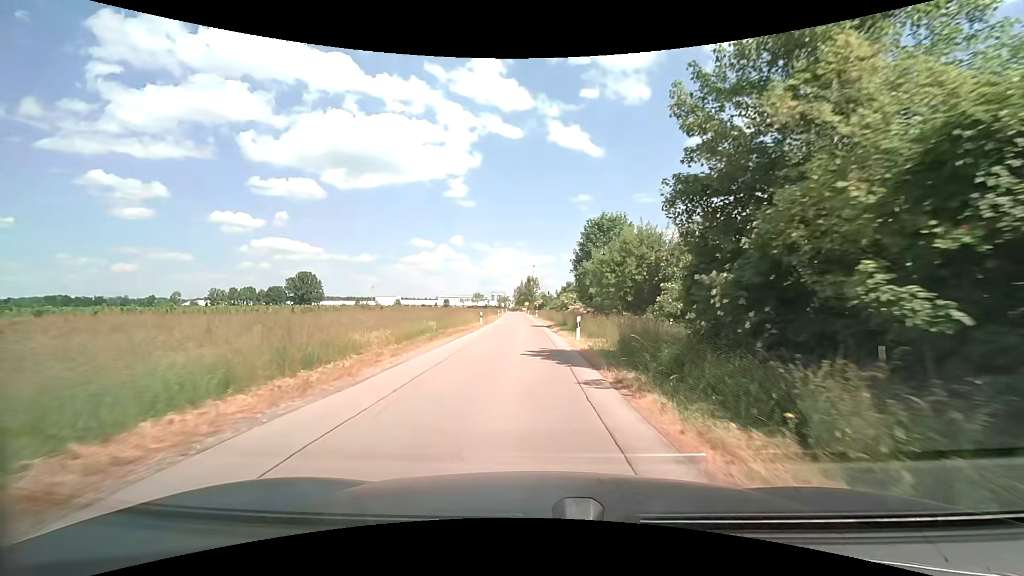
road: unclassified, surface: asphalt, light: Day
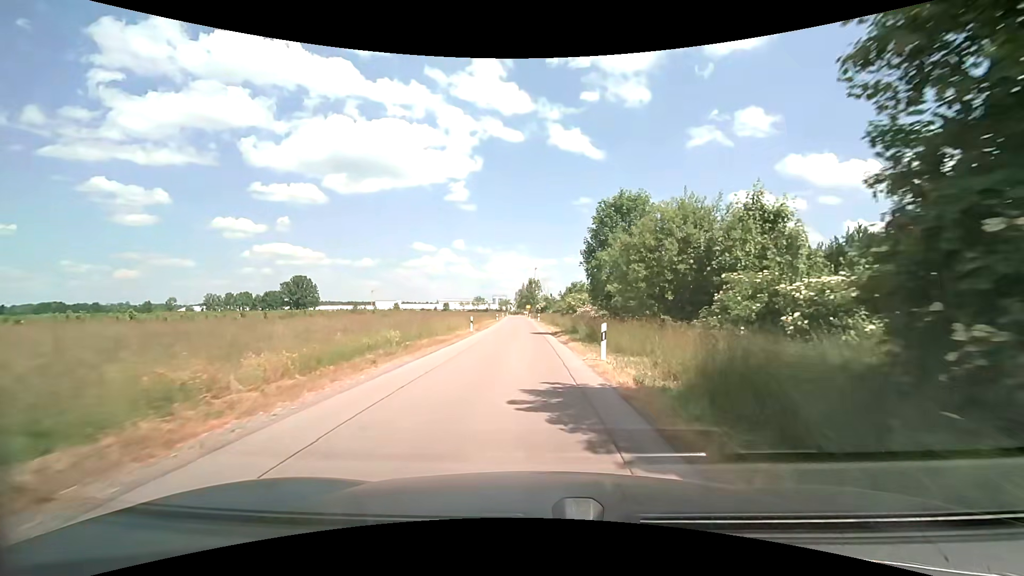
(0.0, +7.2) m; 0°
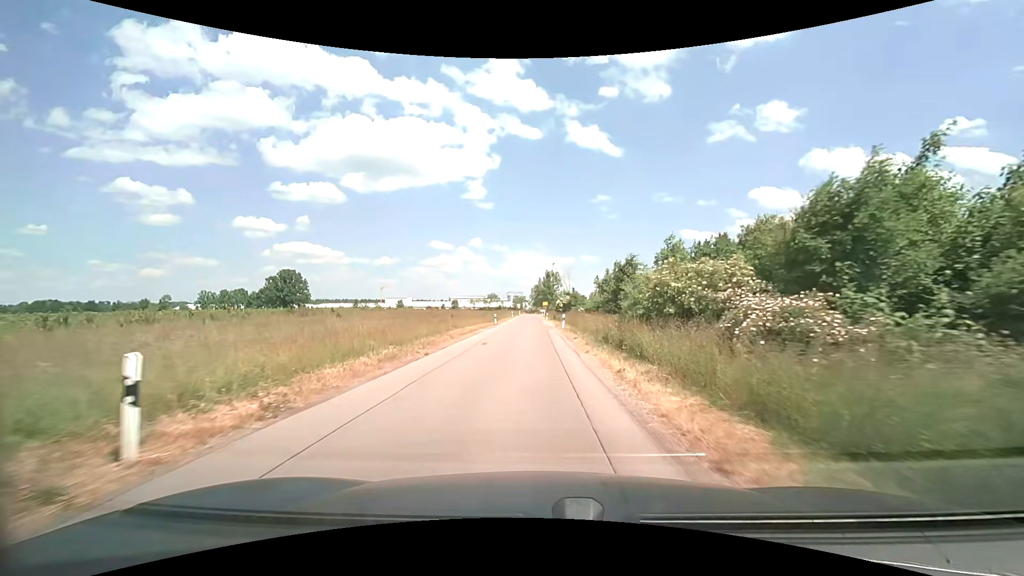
(-0.4, +29.2) m; -2°
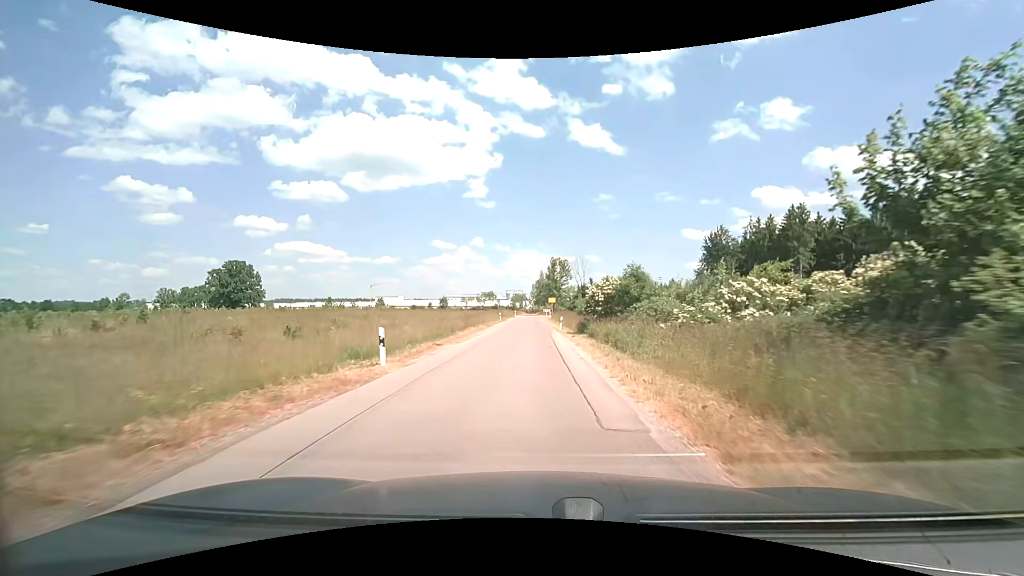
(-0.1, +37.3) m; 0°
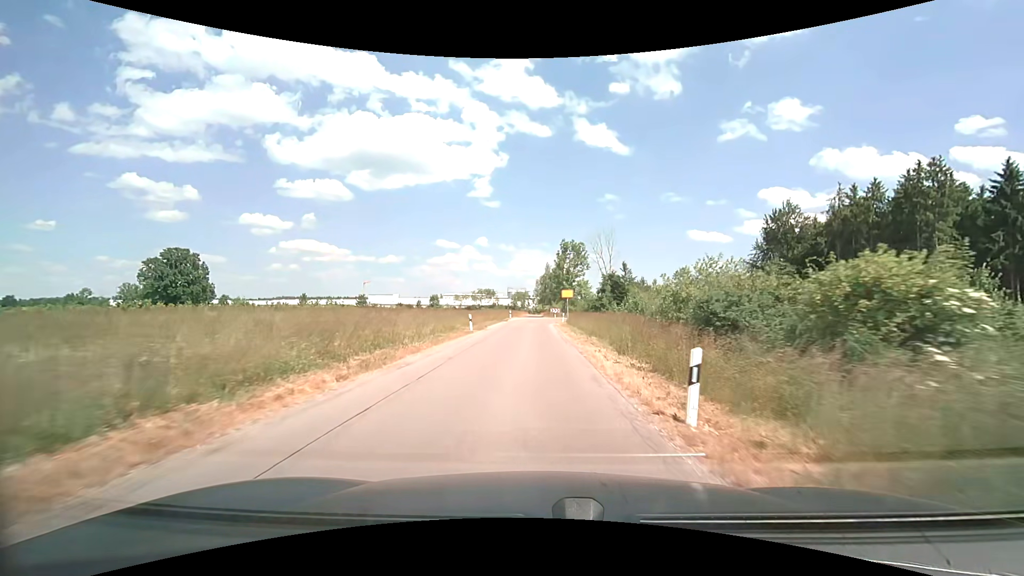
(-0.2, +30.6) m; -1°
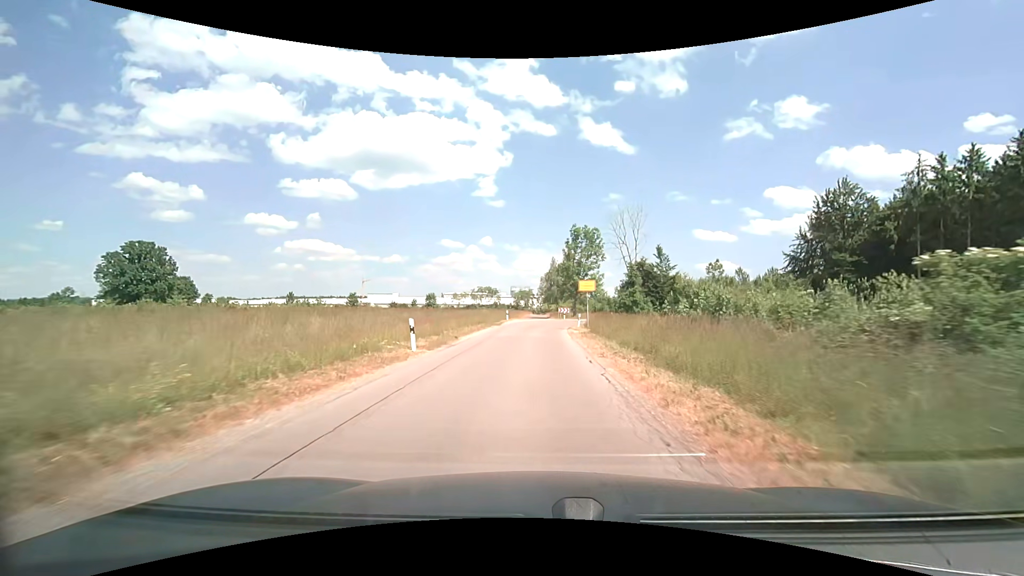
(0.0, +15.2) m; 0°
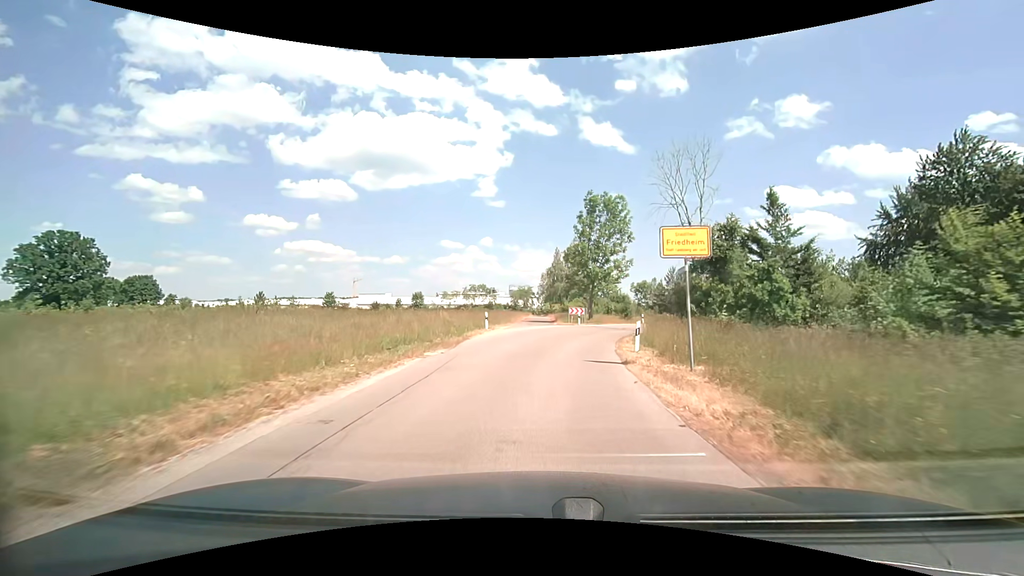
(-0.1, +21.2) m; 0°
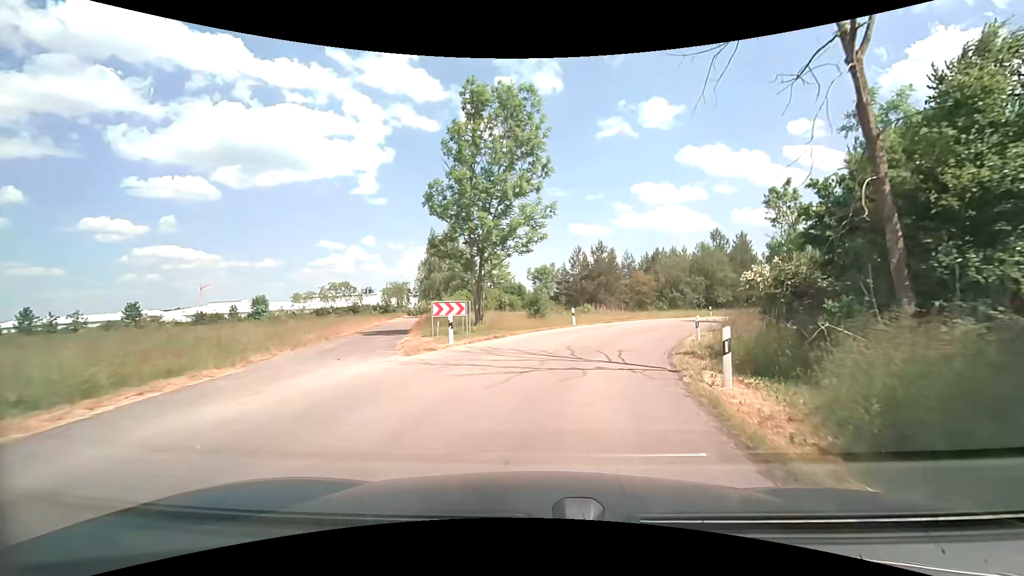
(+2.3, +25.9) m; +12°
(+1, +10) (+3, +20) (+7, +29) (+12, +37) (+18, +45) (+24, +53) (+31, +61) (+38, +68) (+45, +76) (+51, +83) m
